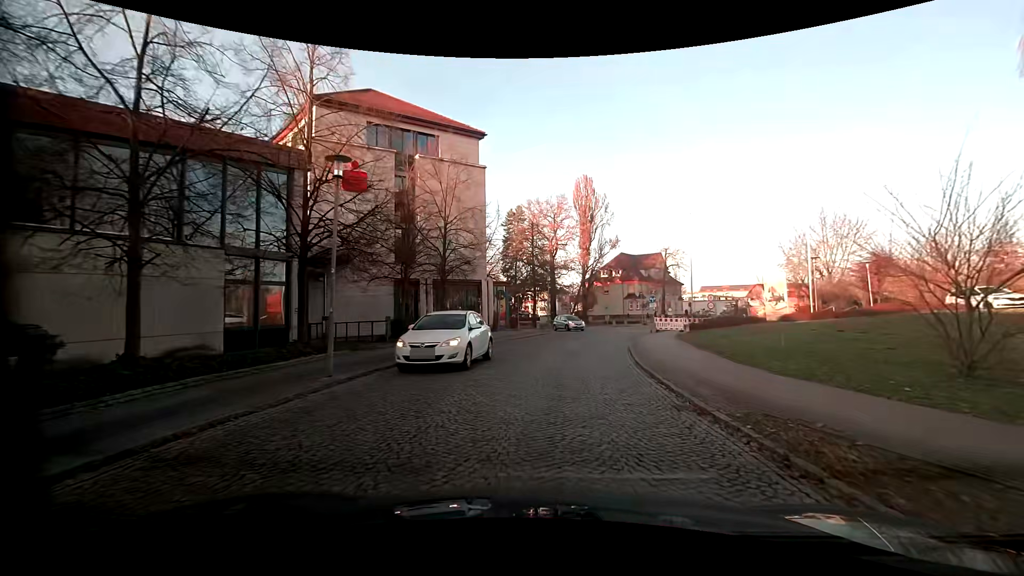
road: residential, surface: sett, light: Day
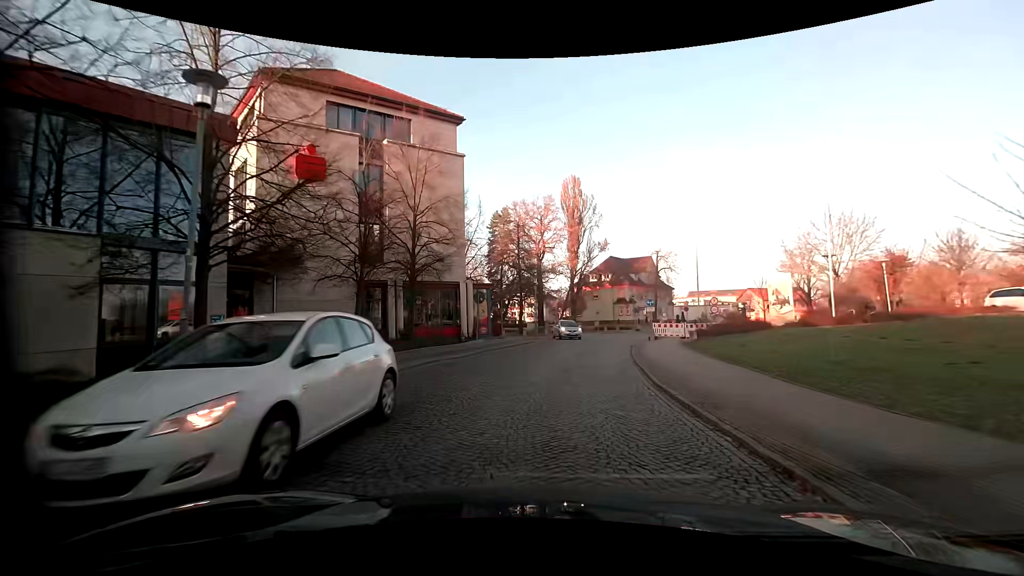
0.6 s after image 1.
(+0.1, +4.1) m; +2°
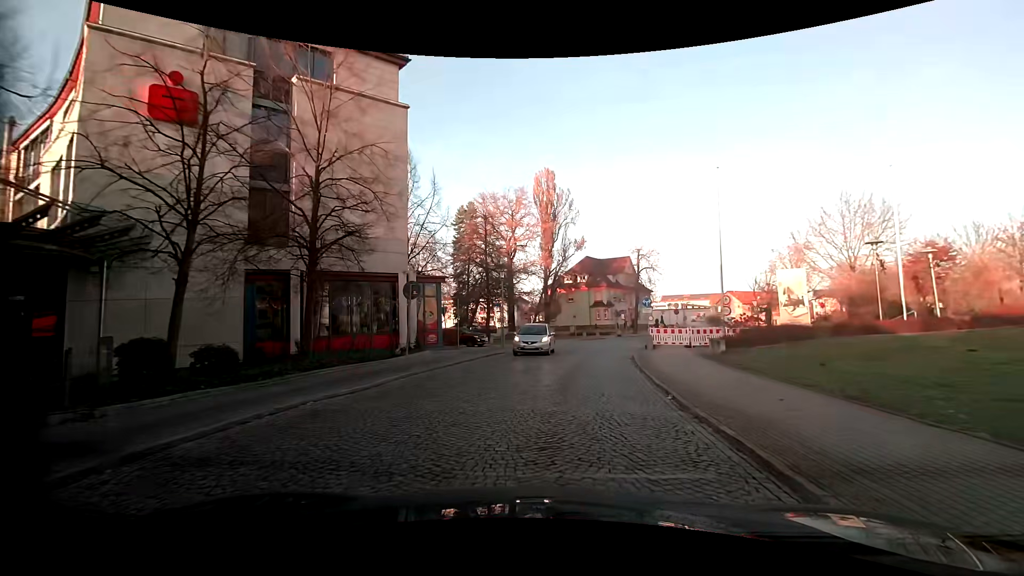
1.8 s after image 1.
(+0.1, +8.1) m; +2°
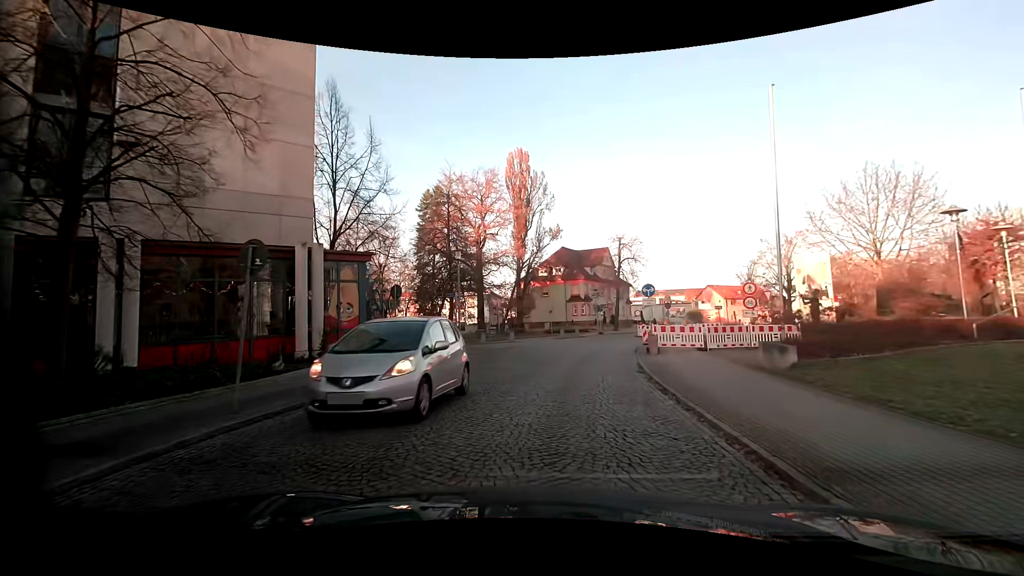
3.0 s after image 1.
(+0.2, +7.2) m; +4°
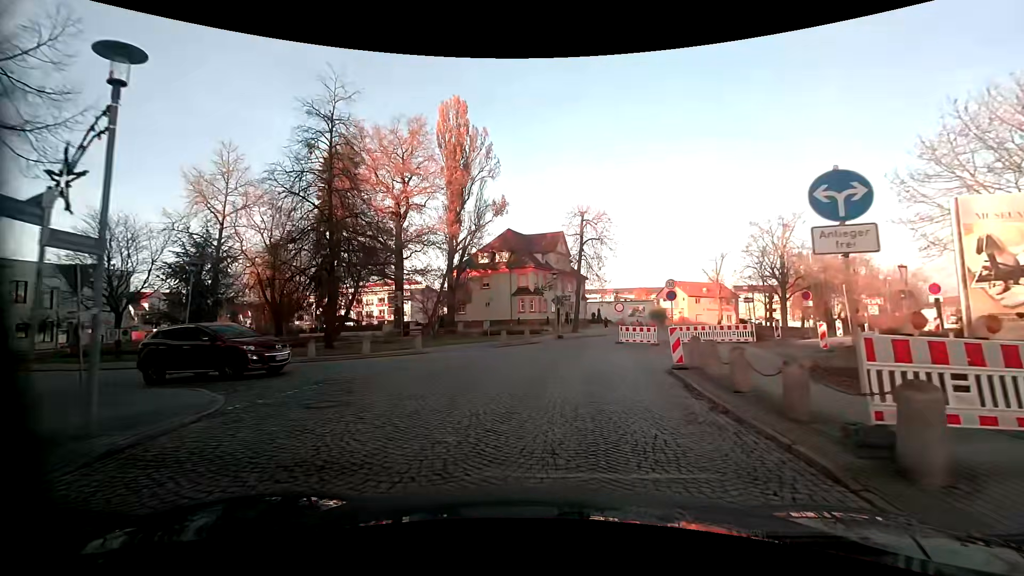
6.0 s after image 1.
(+0.7, +17.0) m; +7°
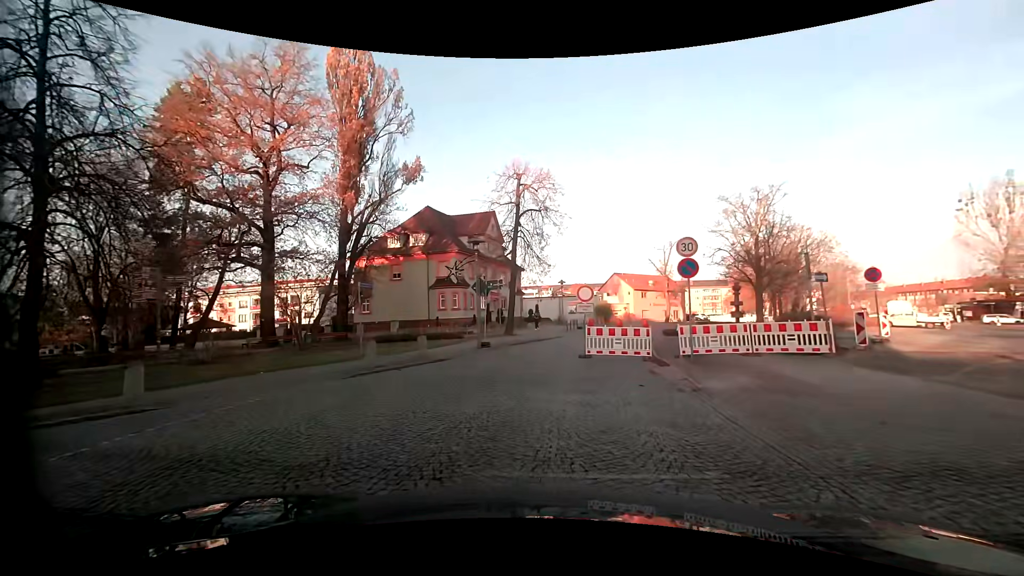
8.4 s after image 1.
(+0.4, +13.2) m; +6°
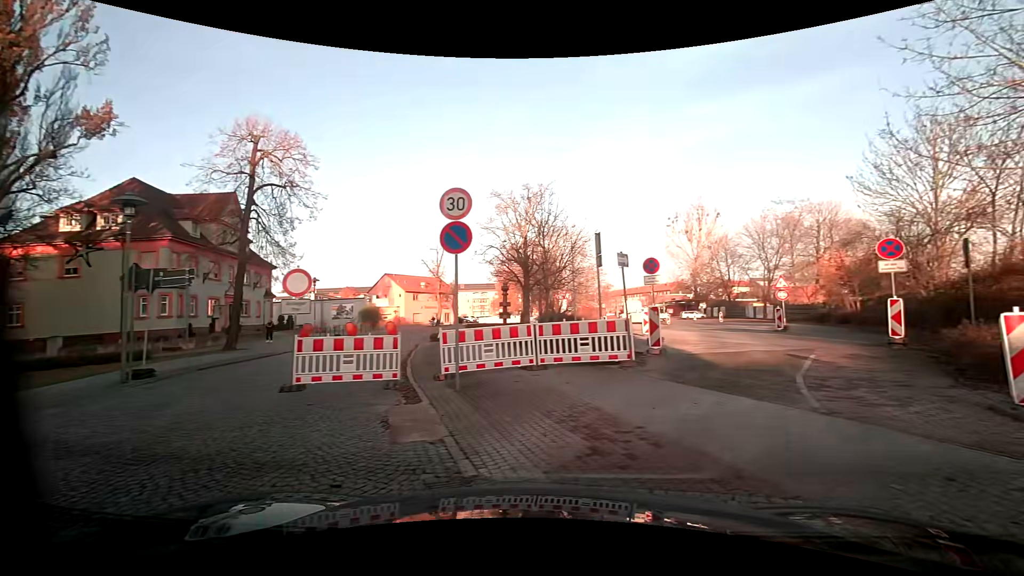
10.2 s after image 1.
(+1.0, +5.9) m; +24°
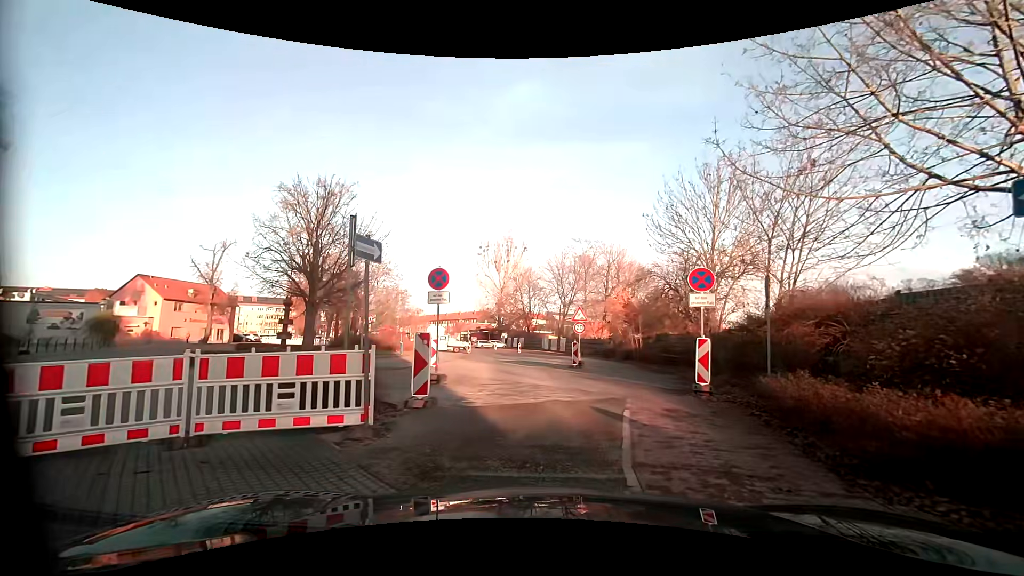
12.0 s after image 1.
(+1.1, +4.6) m; +23°
